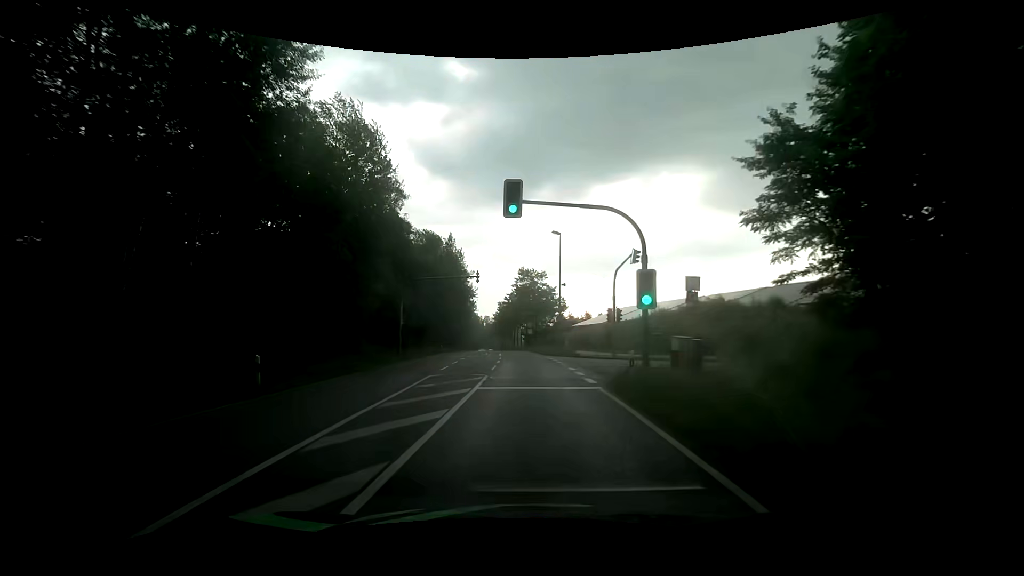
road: secondary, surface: asphalt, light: Day
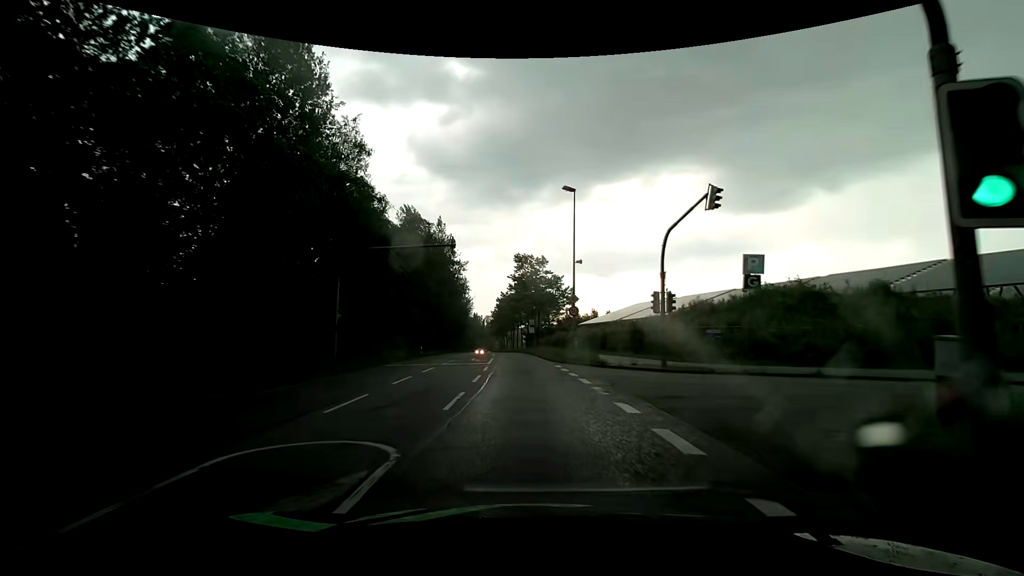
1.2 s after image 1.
(-0.1, +12.5) m; -1°
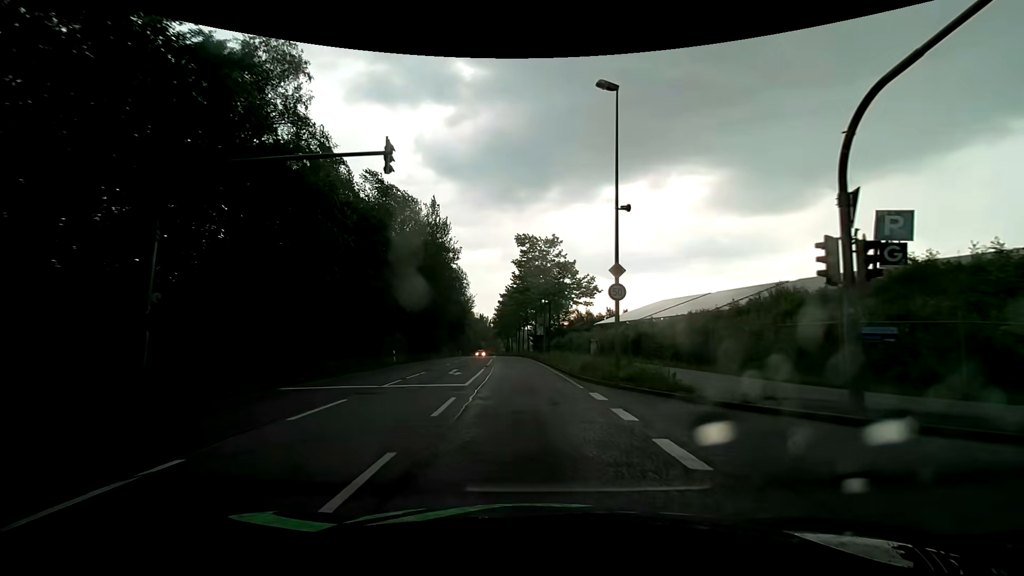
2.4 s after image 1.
(0.0, +12.5) m; 0°
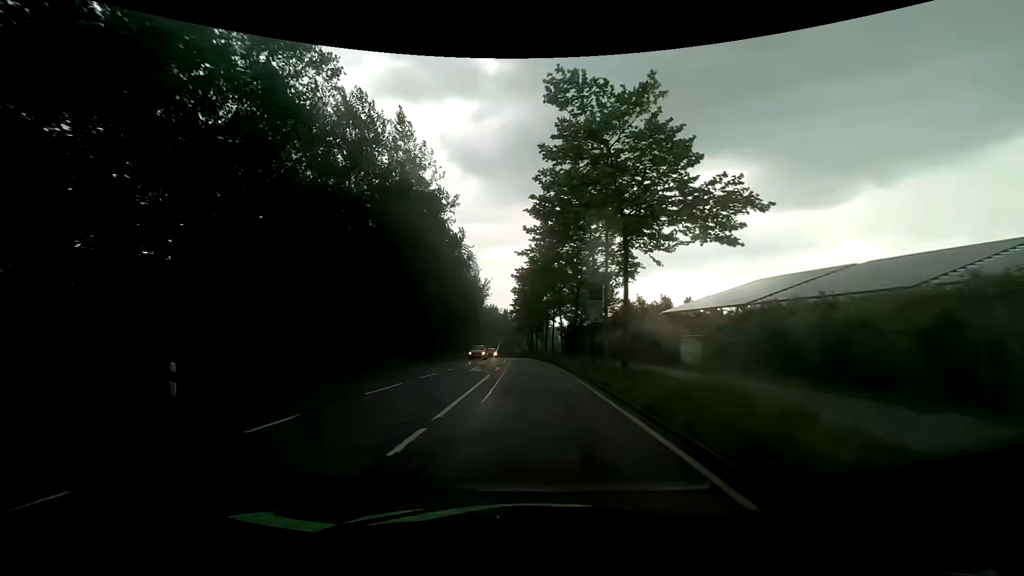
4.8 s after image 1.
(-0.7, +25.9) m; -3°
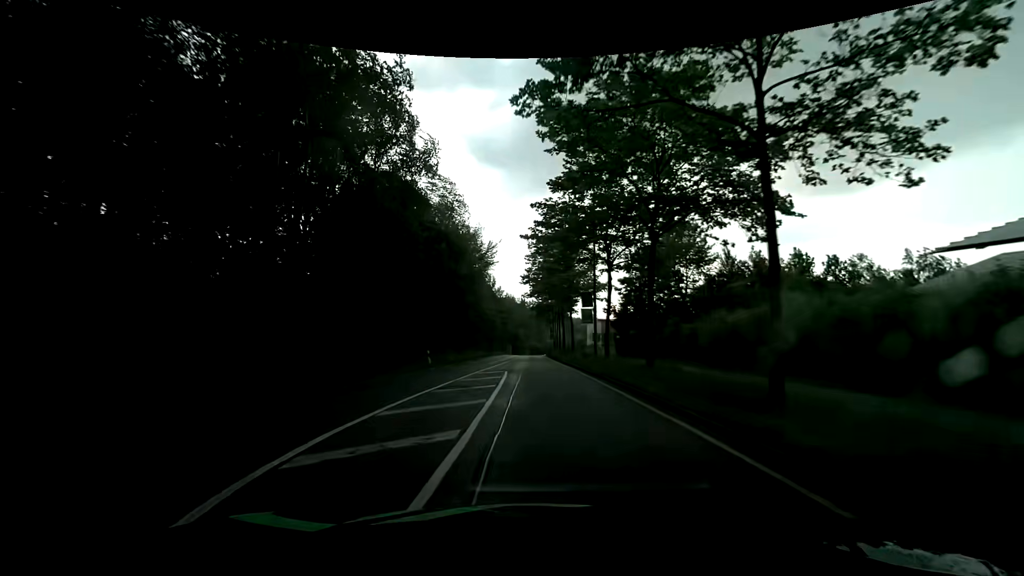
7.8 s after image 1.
(-0.8, +33.6) m; -2°
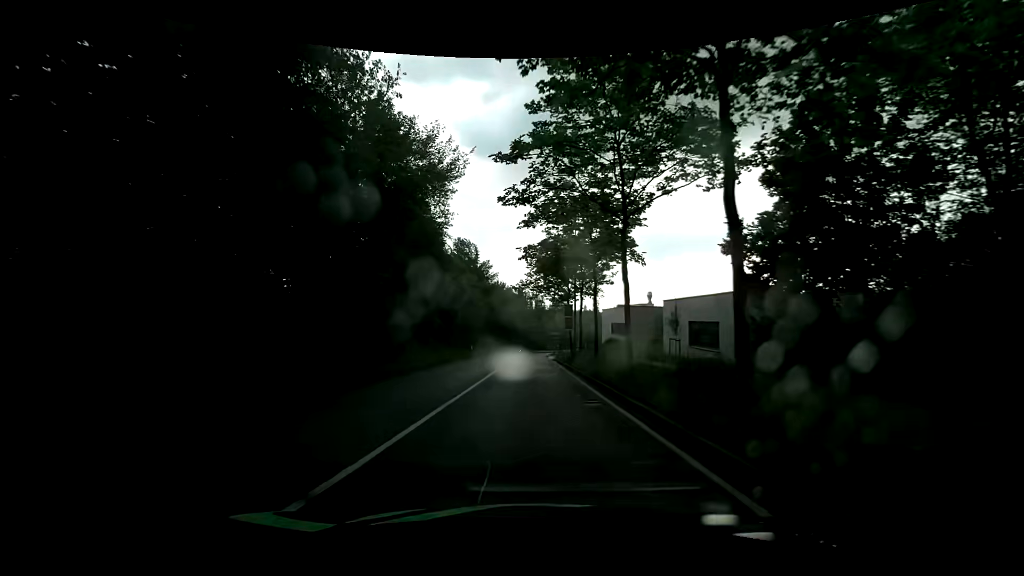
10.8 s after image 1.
(+0.4, +32.1) m; 0°
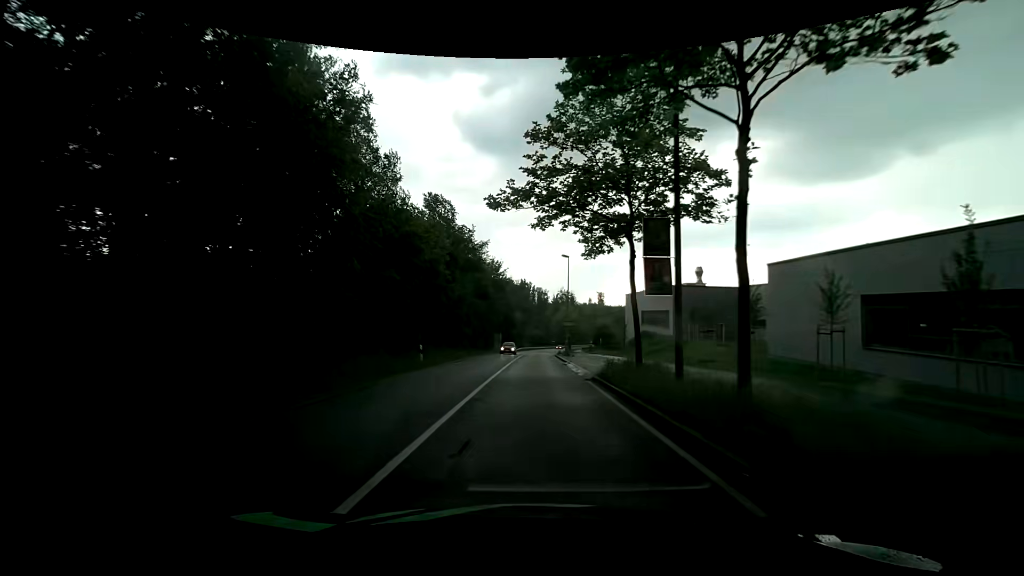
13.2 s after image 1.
(0.0, +23.8) m; 0°
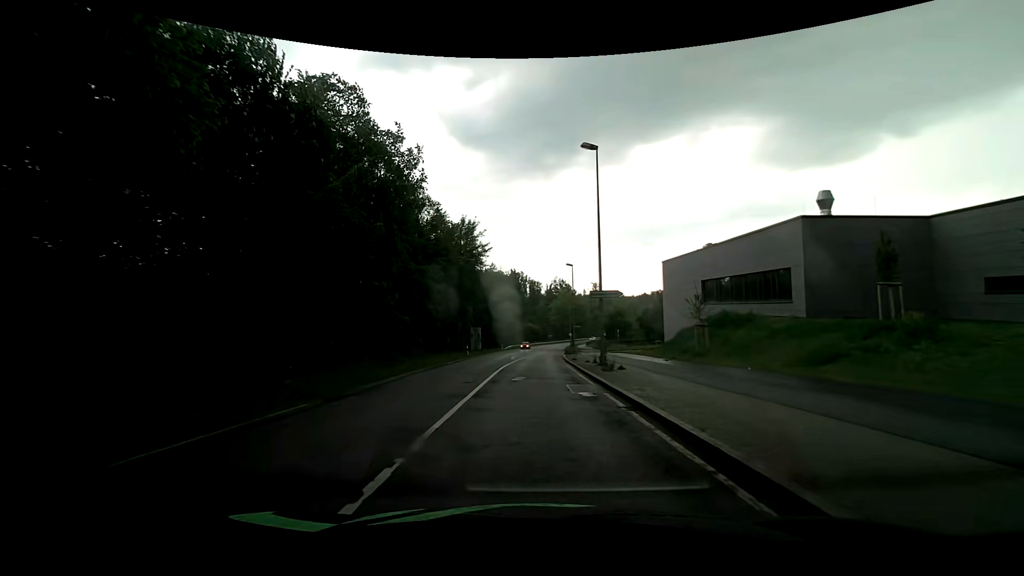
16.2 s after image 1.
(+0.1, +28.3) m; +1°
